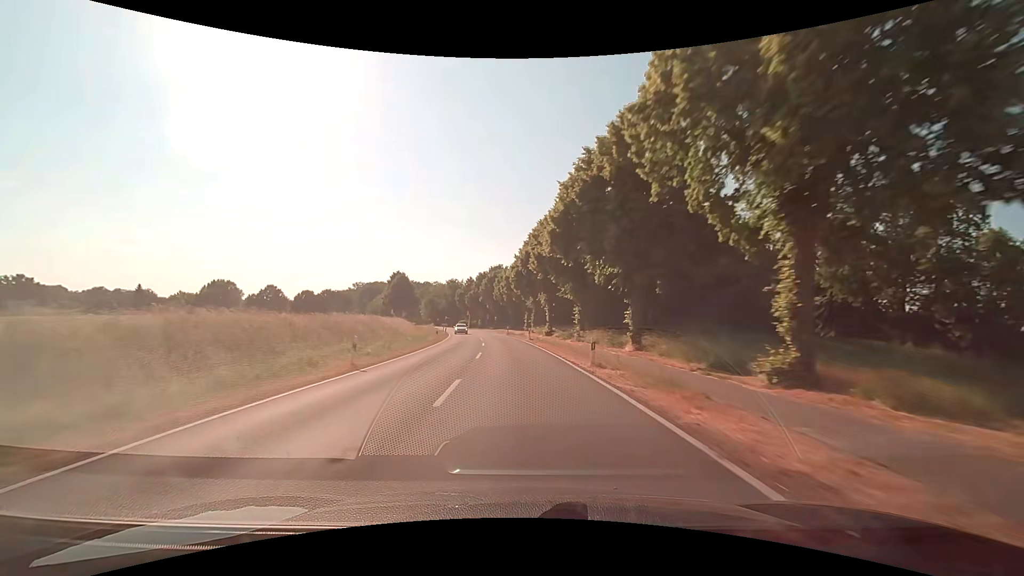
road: secondary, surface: asphalt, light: Day
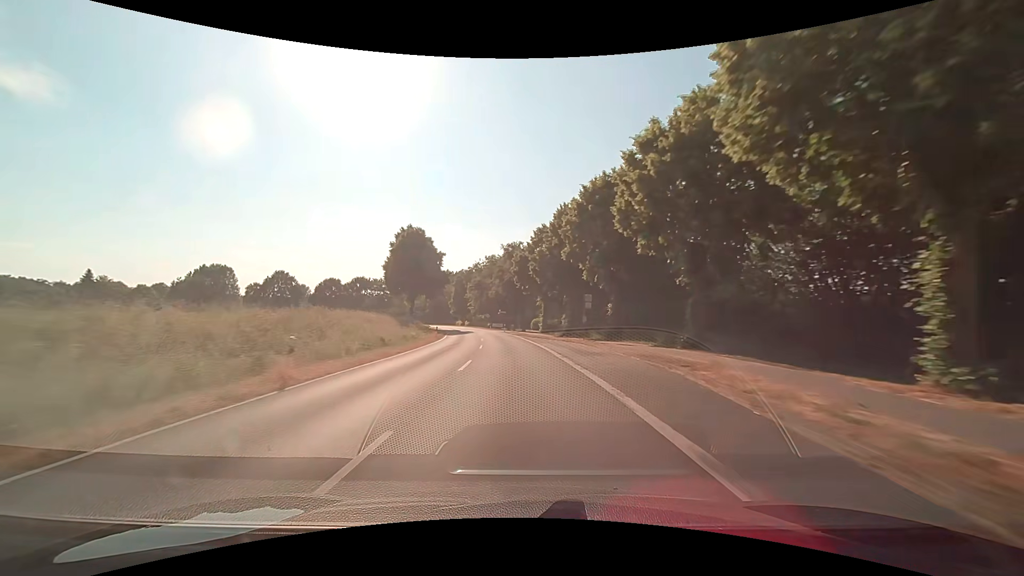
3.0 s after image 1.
(-6.4, +78.0) m; -10°
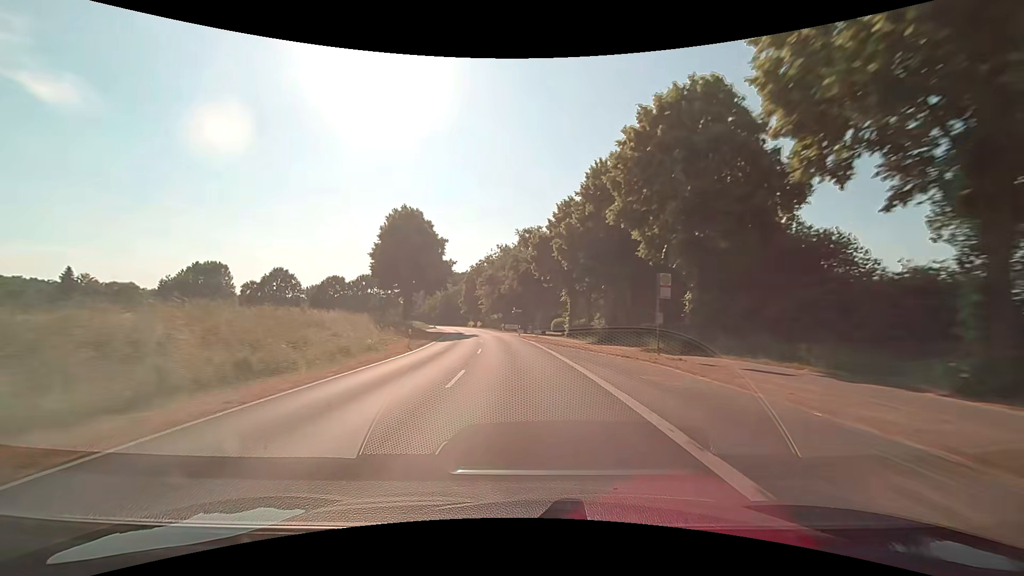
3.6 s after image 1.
(-0.3, +15.7) m; -2°
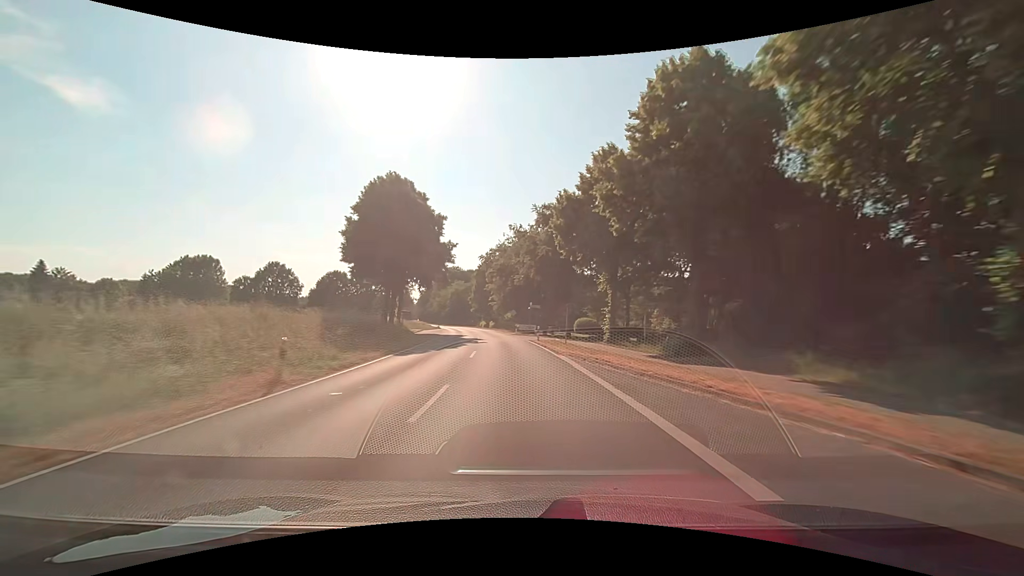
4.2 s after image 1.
(-0.4, +15.8) m; -3°
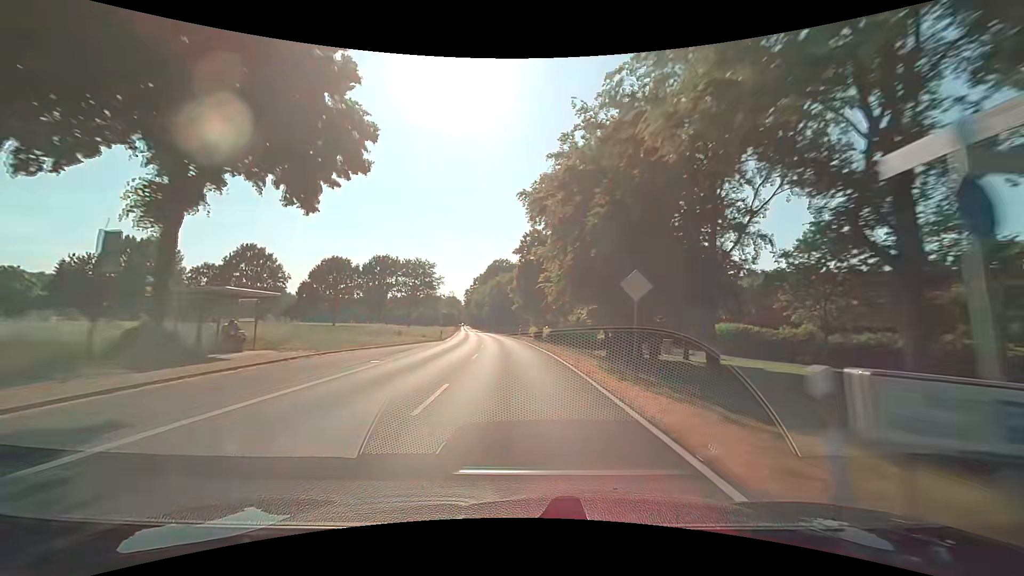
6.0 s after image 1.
(-2.3, +47.3) m; -6°
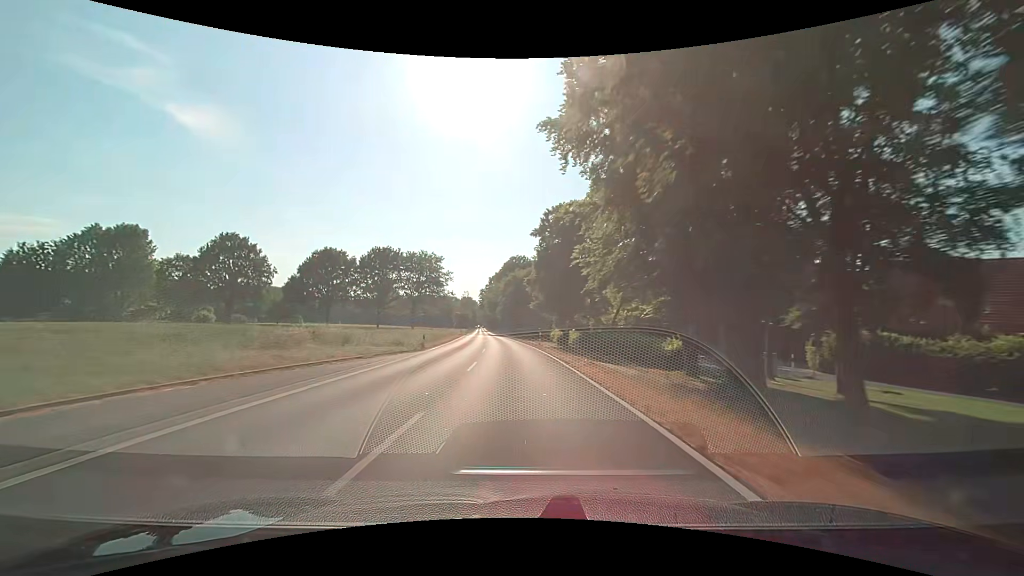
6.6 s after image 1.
(-0.3, +15.8) m; -2°
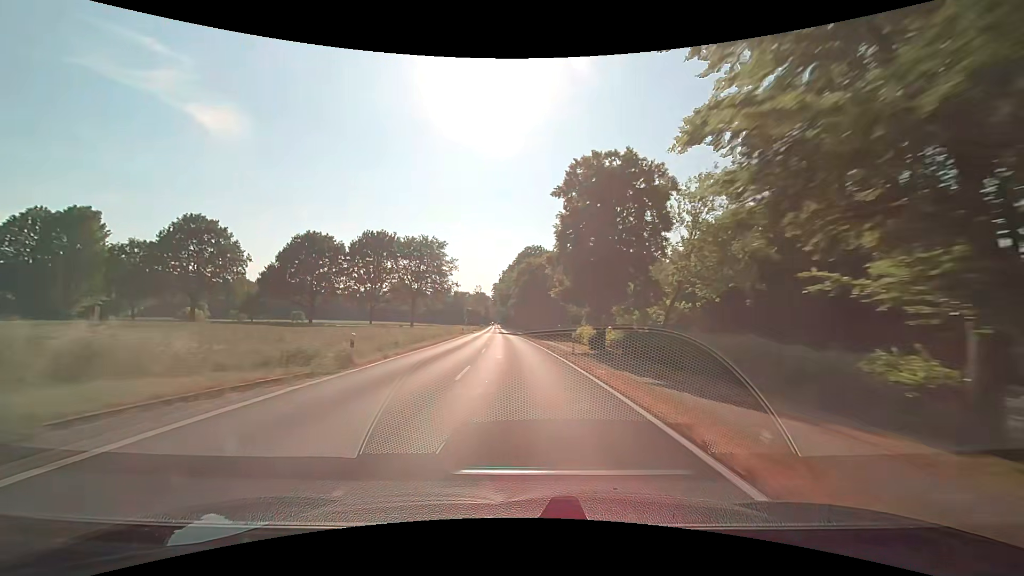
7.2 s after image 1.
(-0.3, +15.8) m; -2°
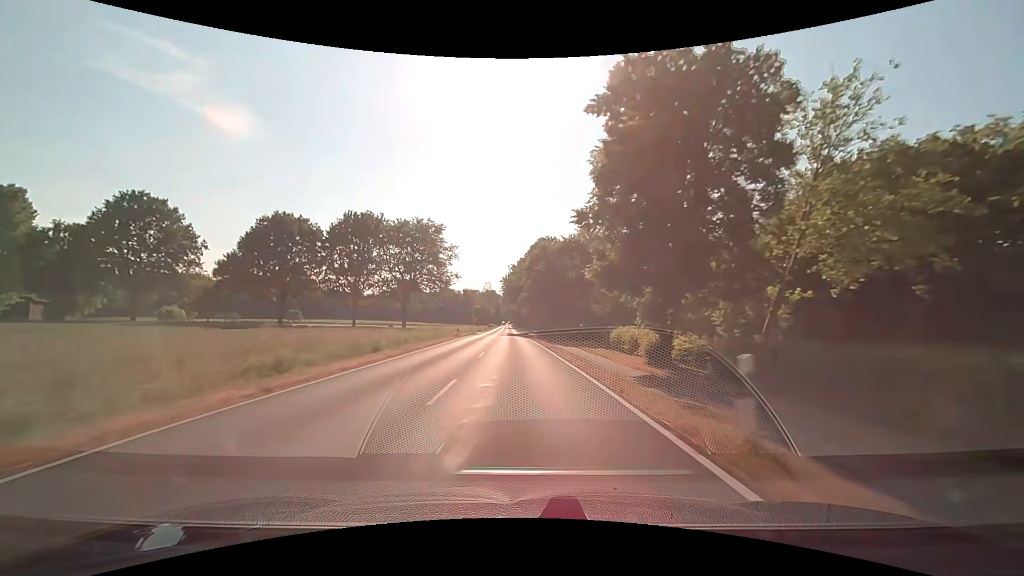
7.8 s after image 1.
(-0.2, +15.8) m; -1°
(0, +10) (0, +20) (-1, +30) (-1, +40) (-1, +50) (-2, +60) (-2, +70) (-2, +80) (-3, +90) (-3, +100) m
